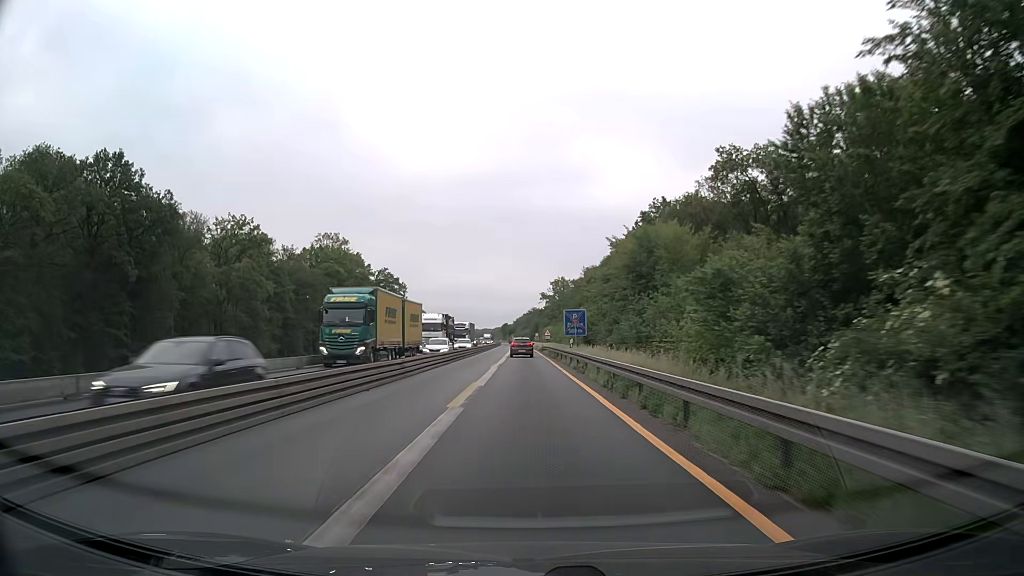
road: motorway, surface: asphalt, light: Day
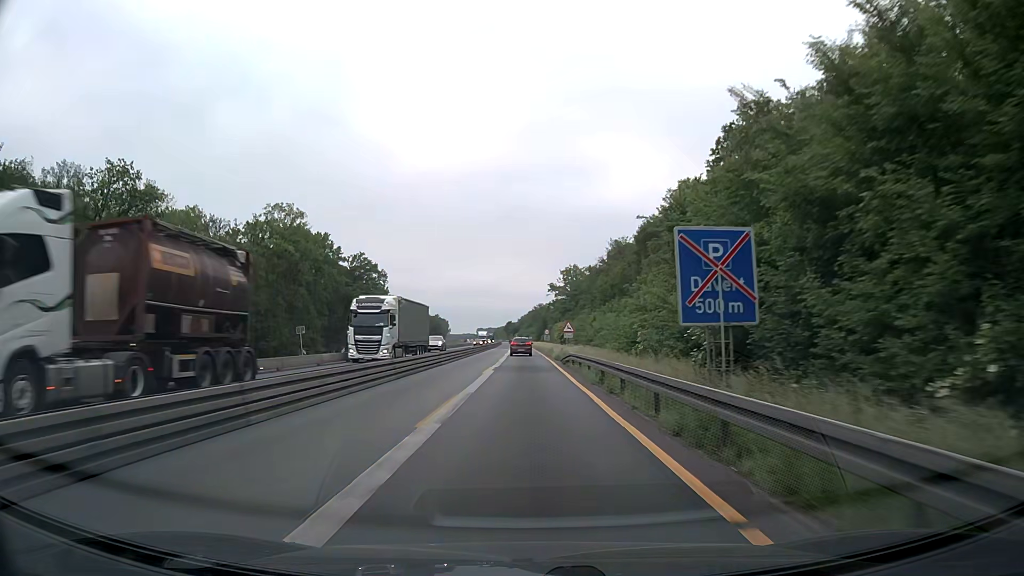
(-0.2, +38.7) m; -1°
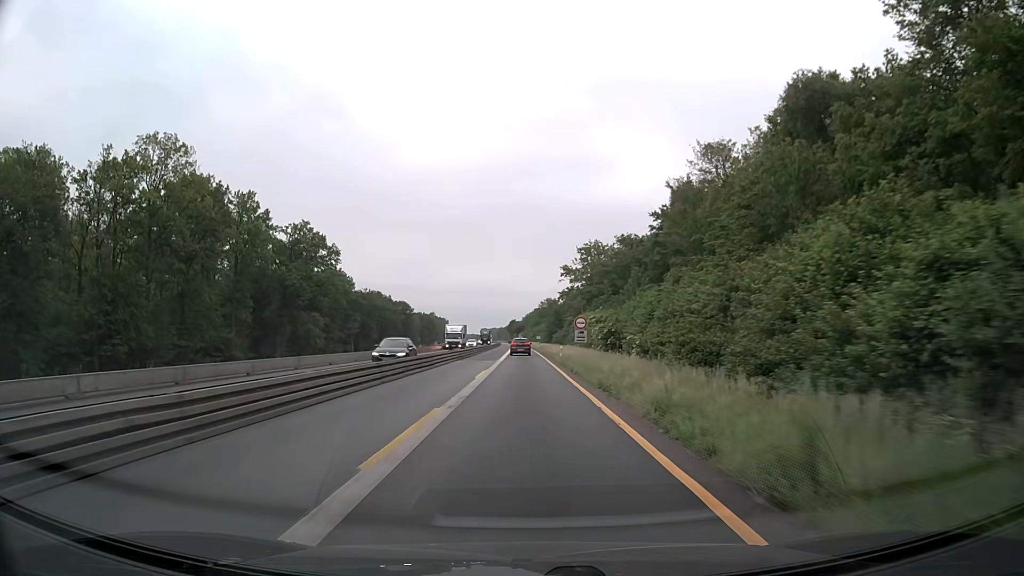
(-0.2, +51.6) m; 0°
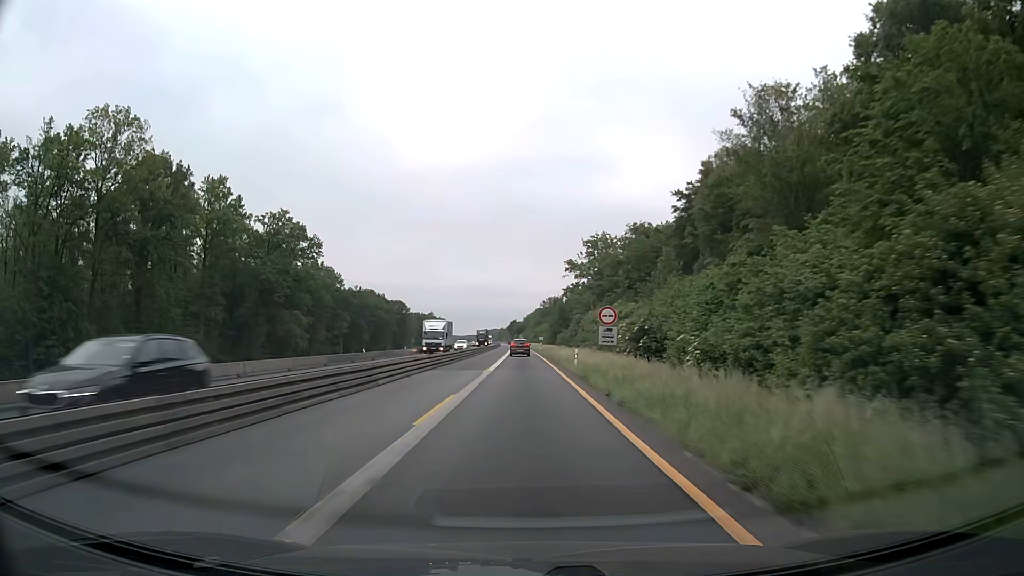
(-0.1, +12.9) m; 0°
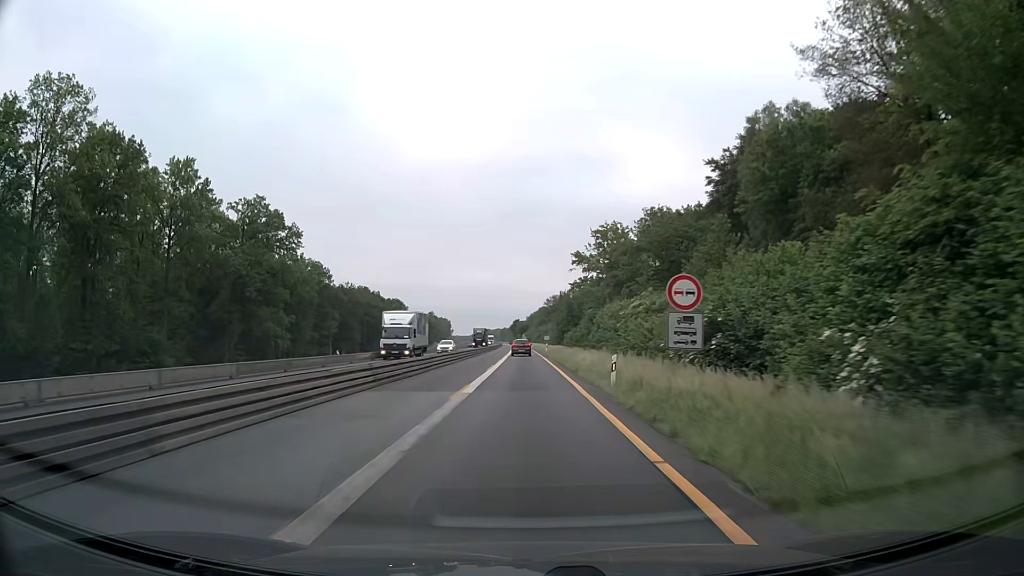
(0.0, +12.9) m; 0°
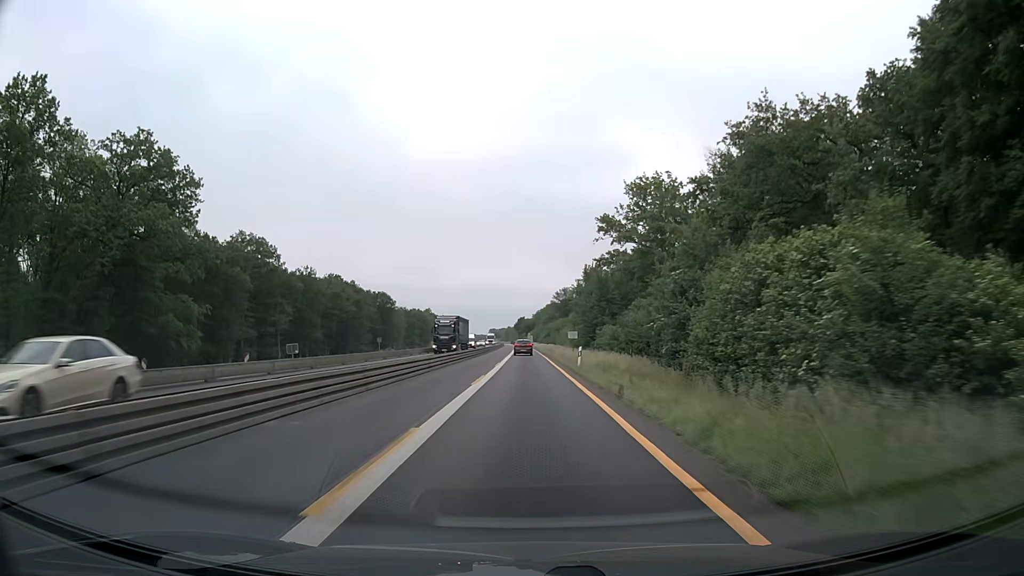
(-0.2, +38.7) m; 0°
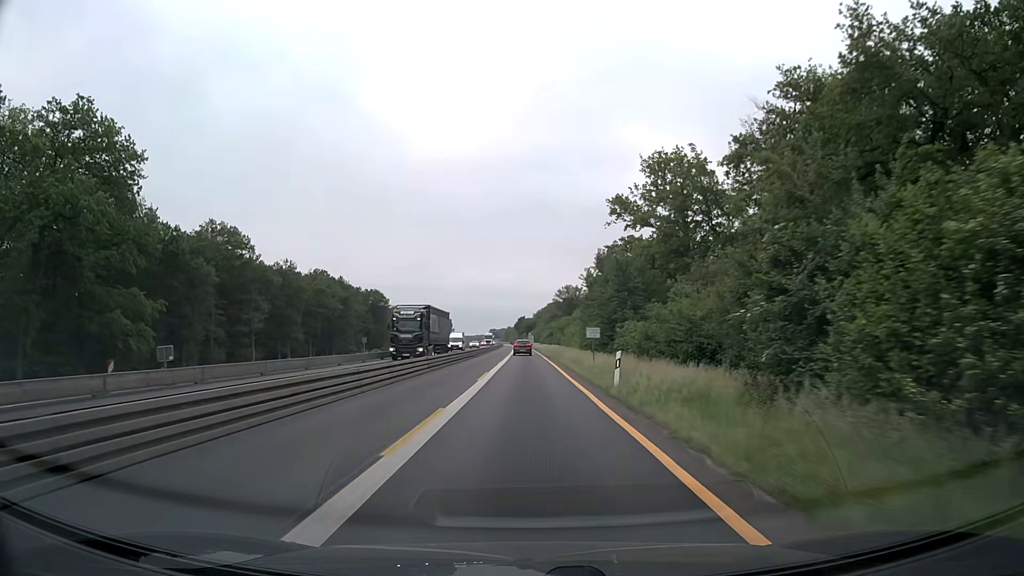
(0.0, +12.9) m; 0°
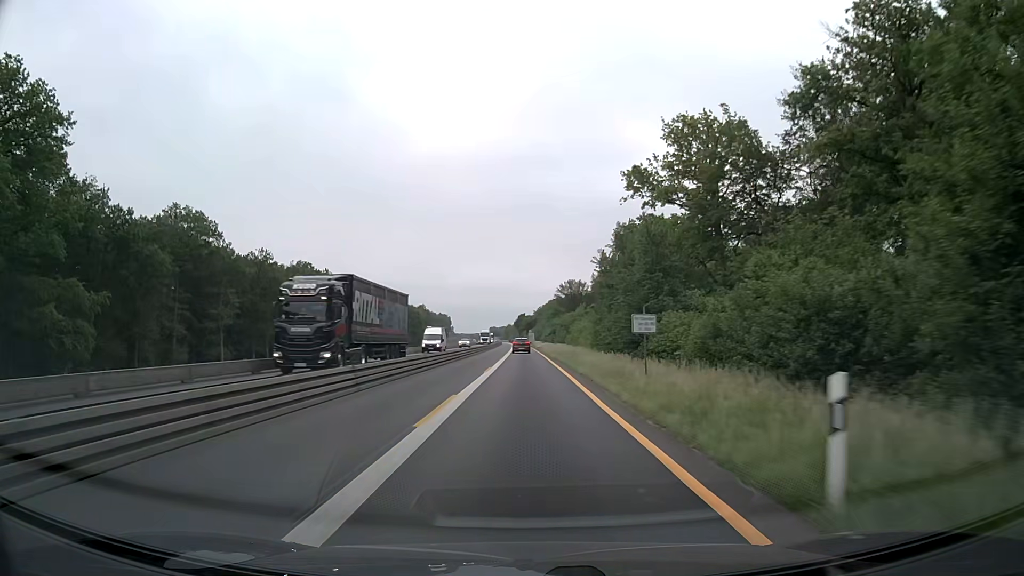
(0.0, +12.9) m; 0°
(0, +10) (0, +20) (0, +30) (0, +40) (0, +50) (0, +60) (-1, +70) (-1, +80) (-1, +90) (-1, +100) m
